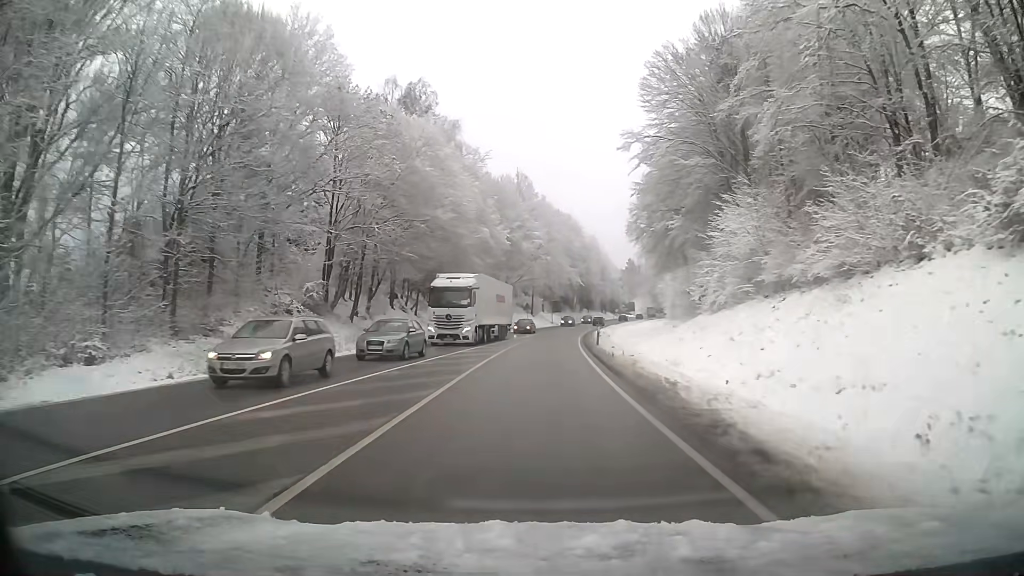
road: primary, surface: asphalt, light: Day
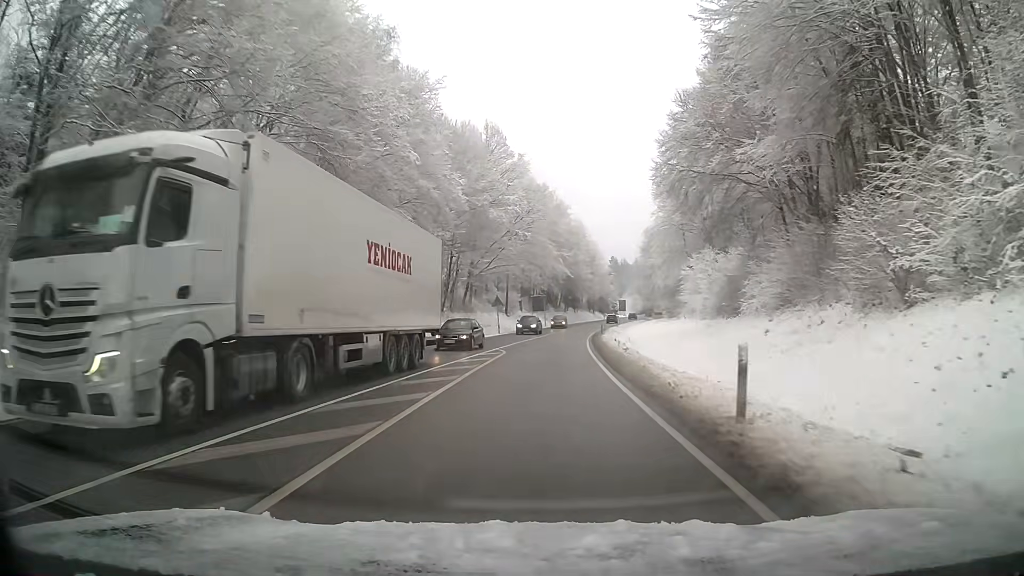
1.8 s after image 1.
(+0.4, +27.8) m; +2°
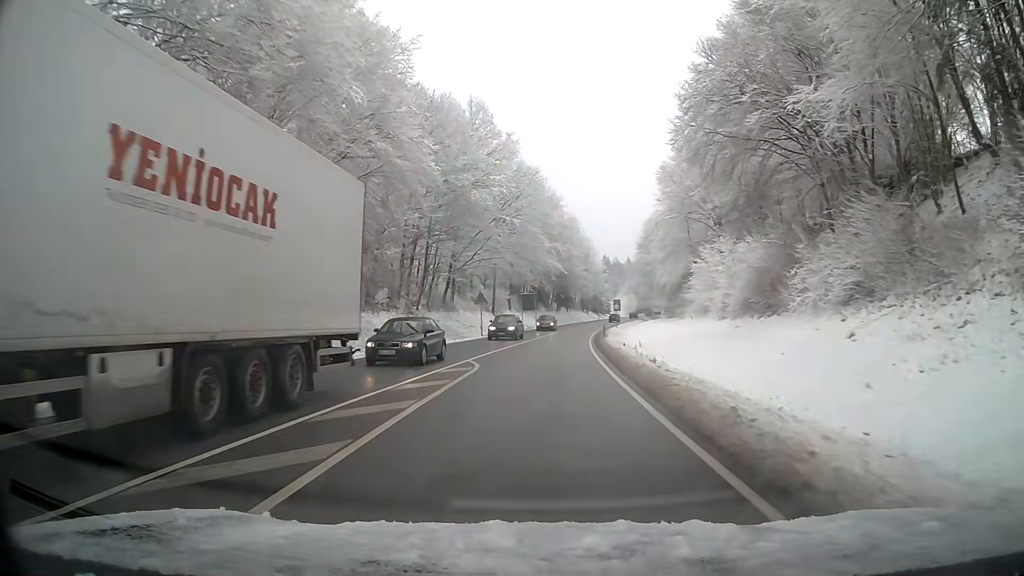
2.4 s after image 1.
(+0.1, +9.4) m; +1°
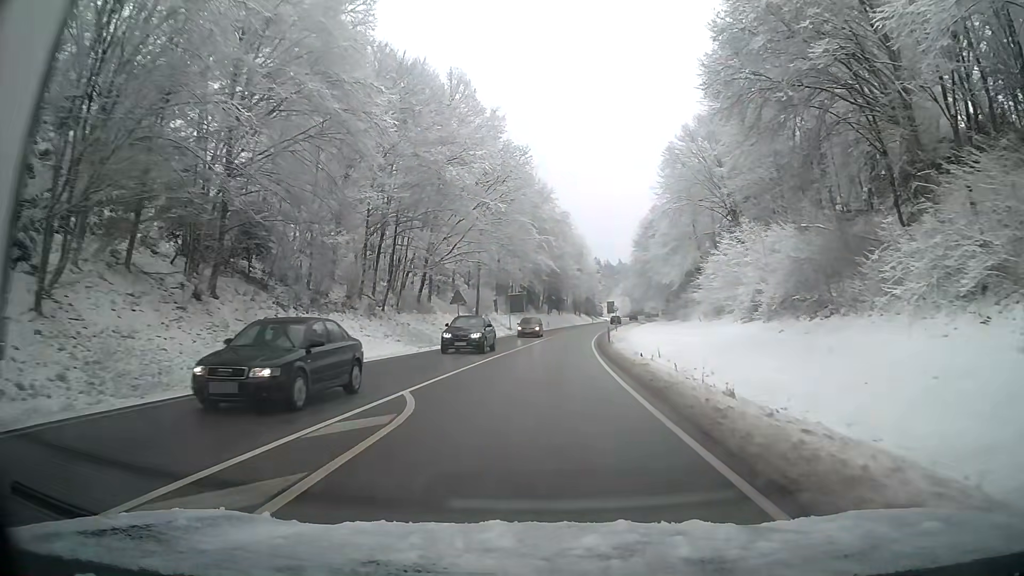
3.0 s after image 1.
(+0.1, +9.5) m; +1°
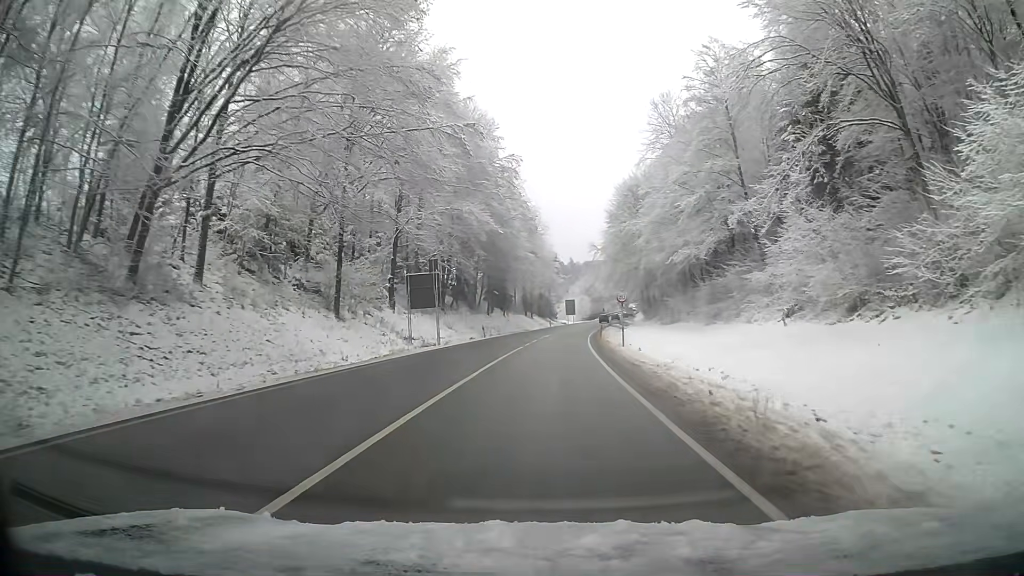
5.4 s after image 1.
(+1.6, +38.9) m; +4°
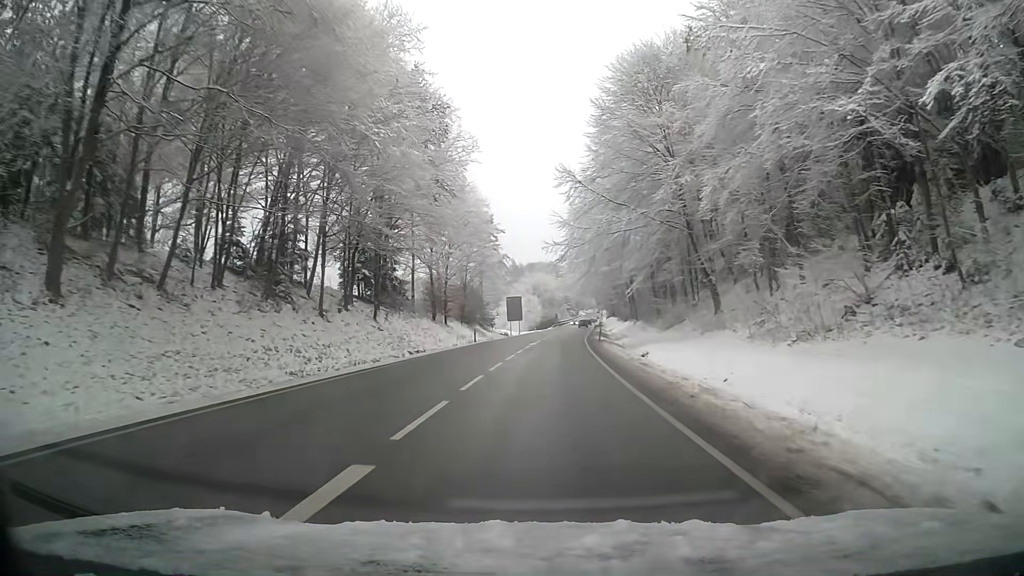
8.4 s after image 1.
(+2.3, +53.1) m; +5°
